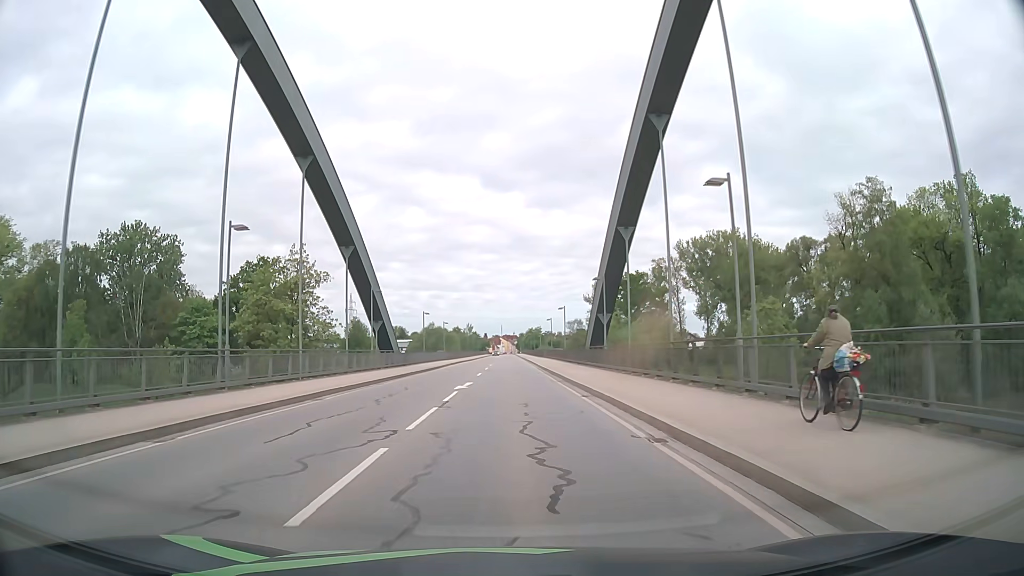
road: primary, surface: asphalt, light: Day
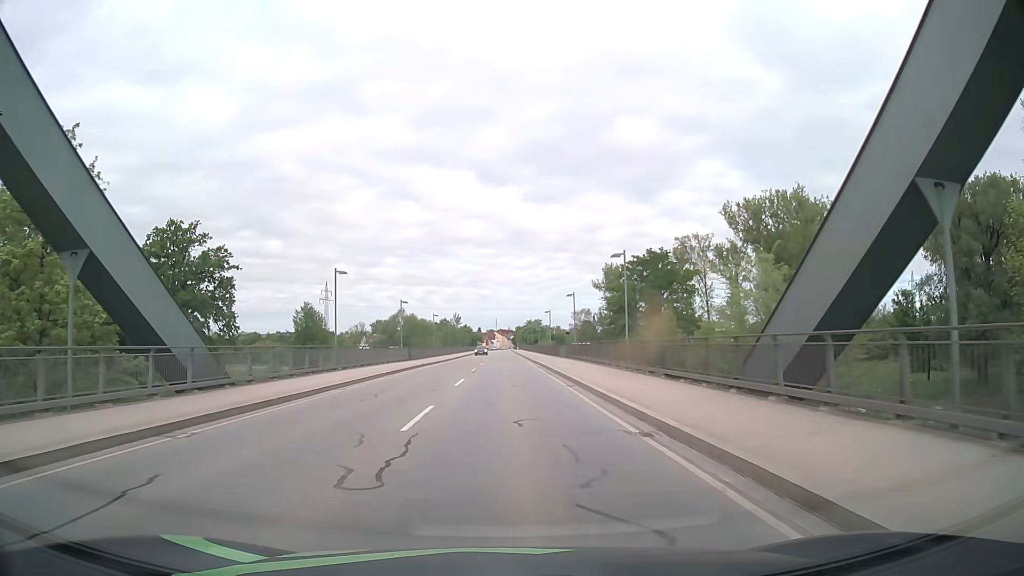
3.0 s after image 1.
(0.0, +36.6) m; 0°
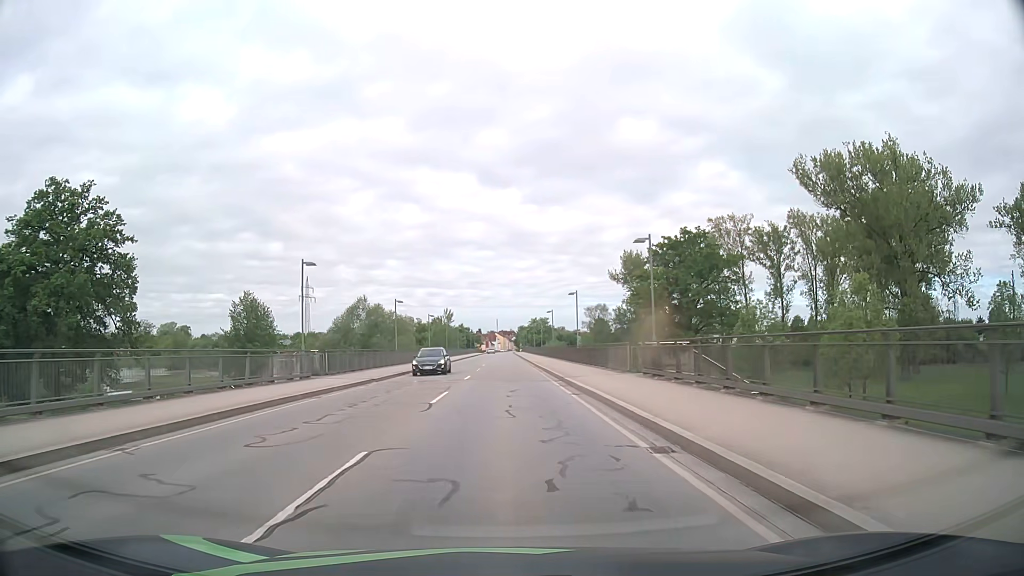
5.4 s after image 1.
(+0.2, +30.6) m; 0°
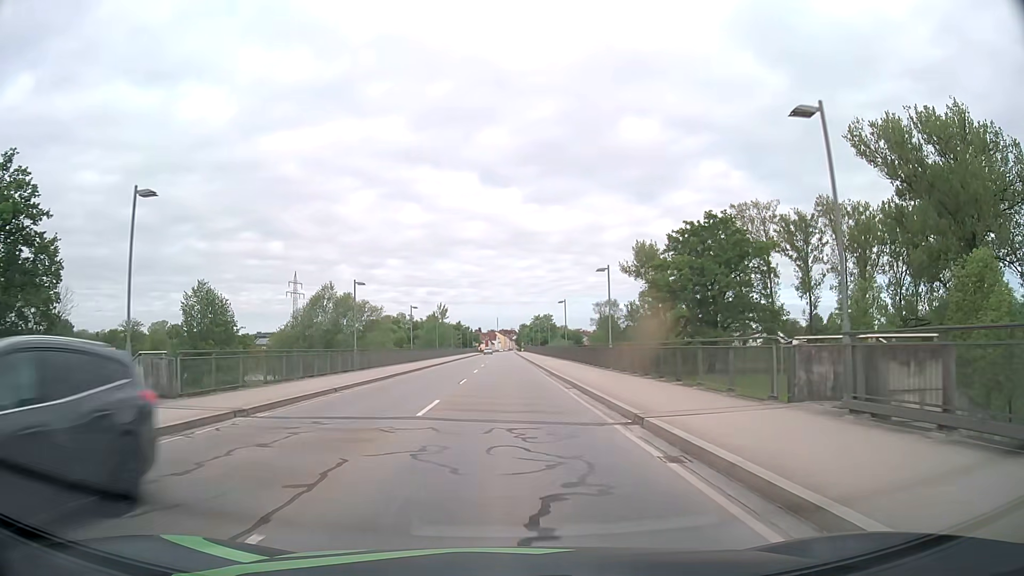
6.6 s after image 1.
(0.0, +15.8) m; 0°
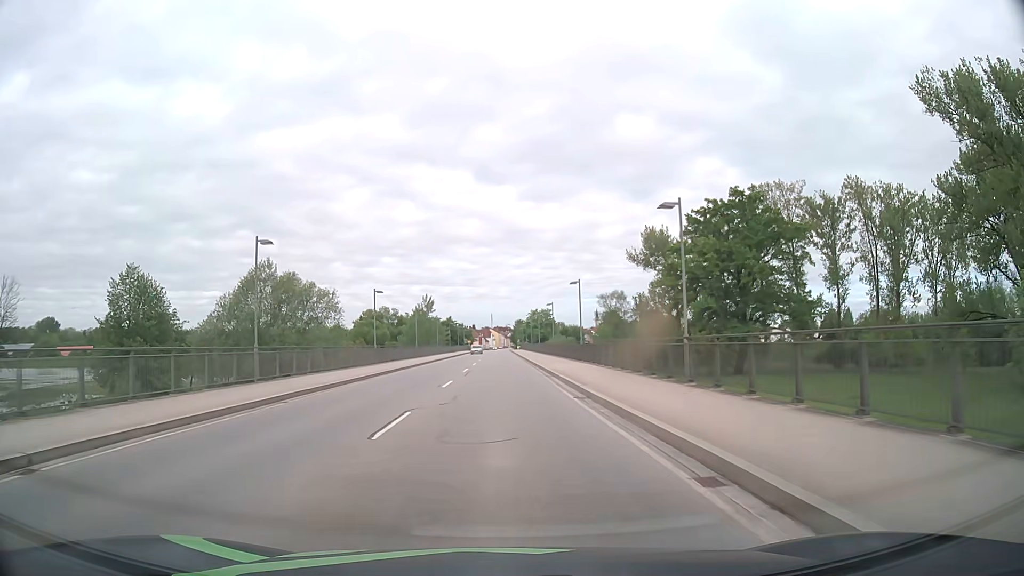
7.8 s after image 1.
(+0.1, +16.0) m; 0°
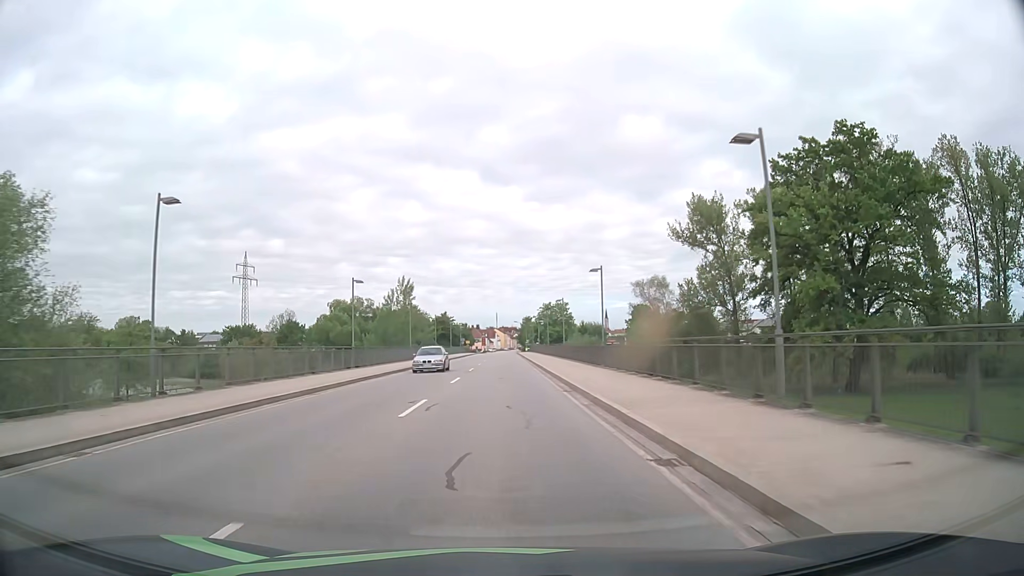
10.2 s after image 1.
(+0.1, +32.8) m; 0°
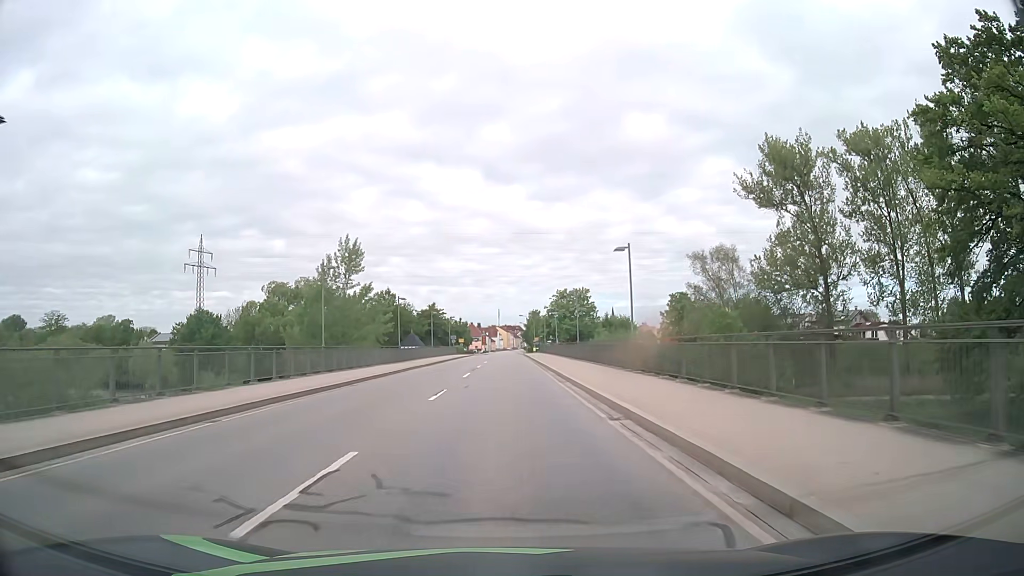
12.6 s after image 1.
(-0.1, +32.4) m; 0°
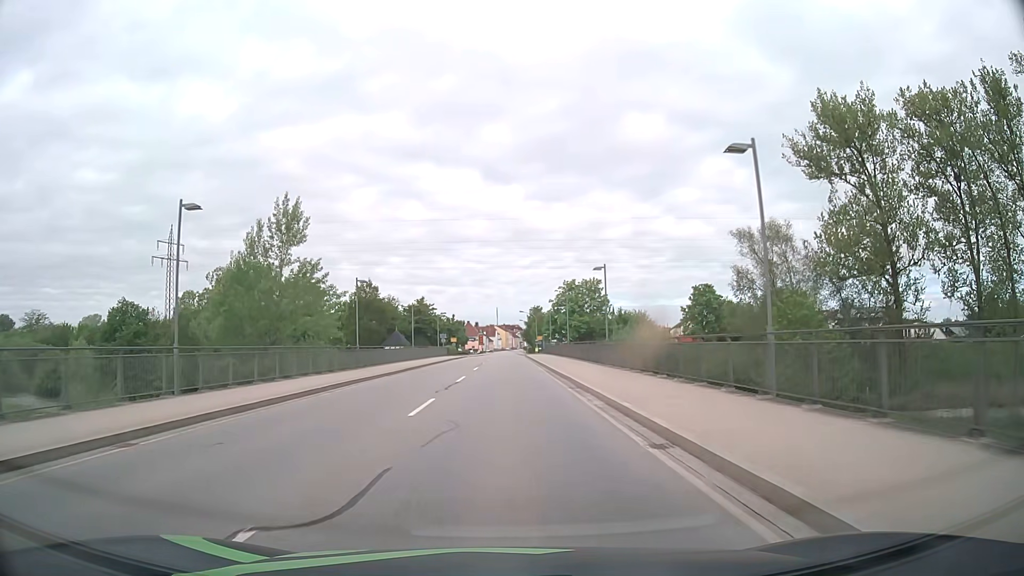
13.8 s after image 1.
(0.0, +15.7) m; 0°
(0, +10) (0, +20) (0, +30) (0, +40) (0, +50) (0, +60) (0, +70) (0, +80) (0, +90) (+1, +100) m
